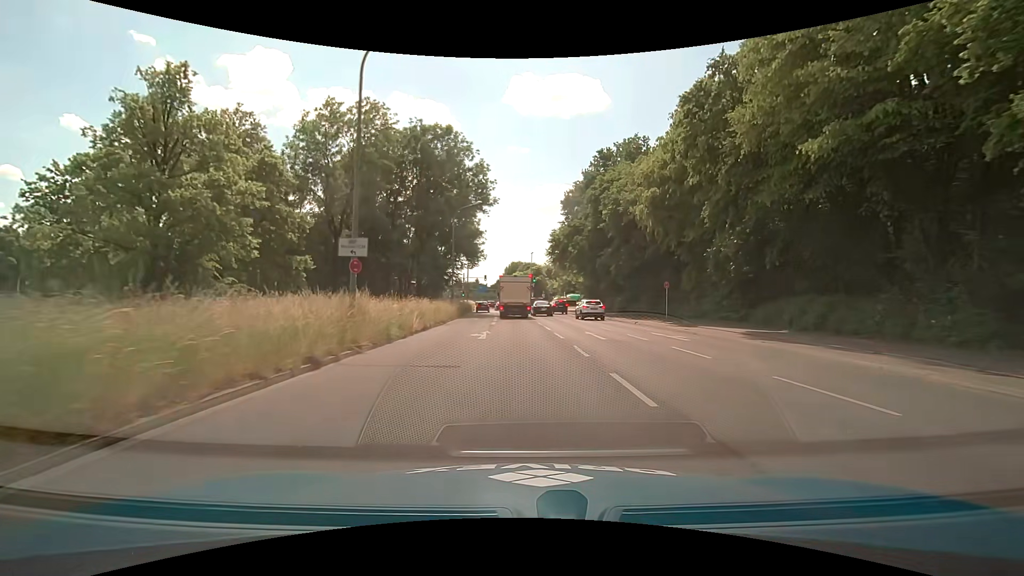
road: secondary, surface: asphalt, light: Day
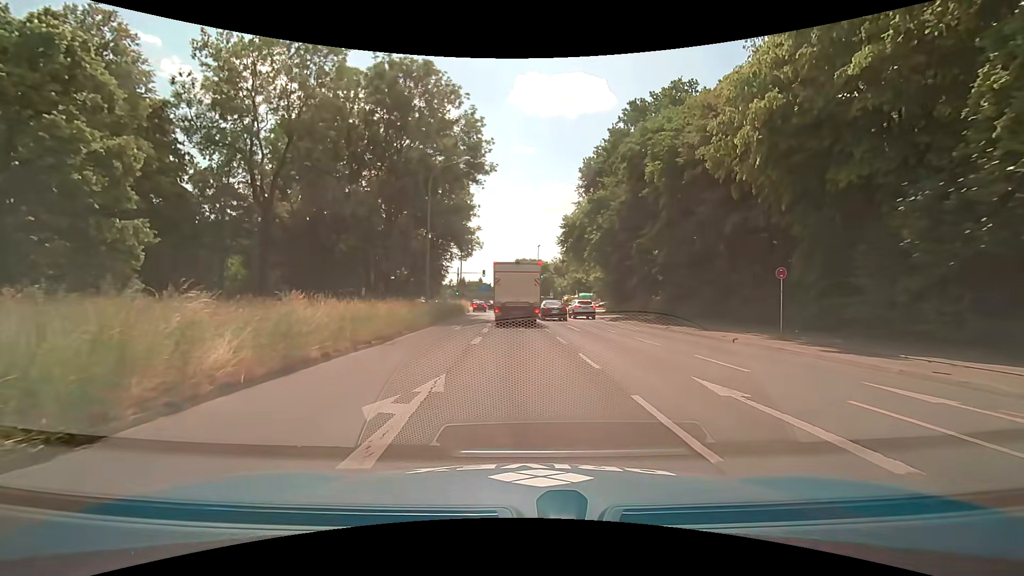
(-0.2, +13.7) m; -1°
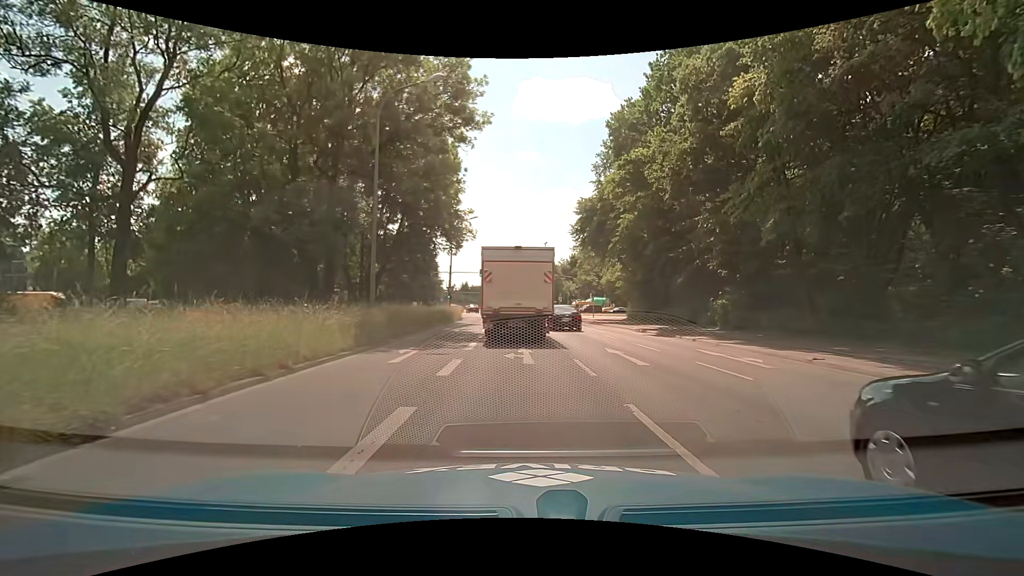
(-0.1, +12.3) m; -1°
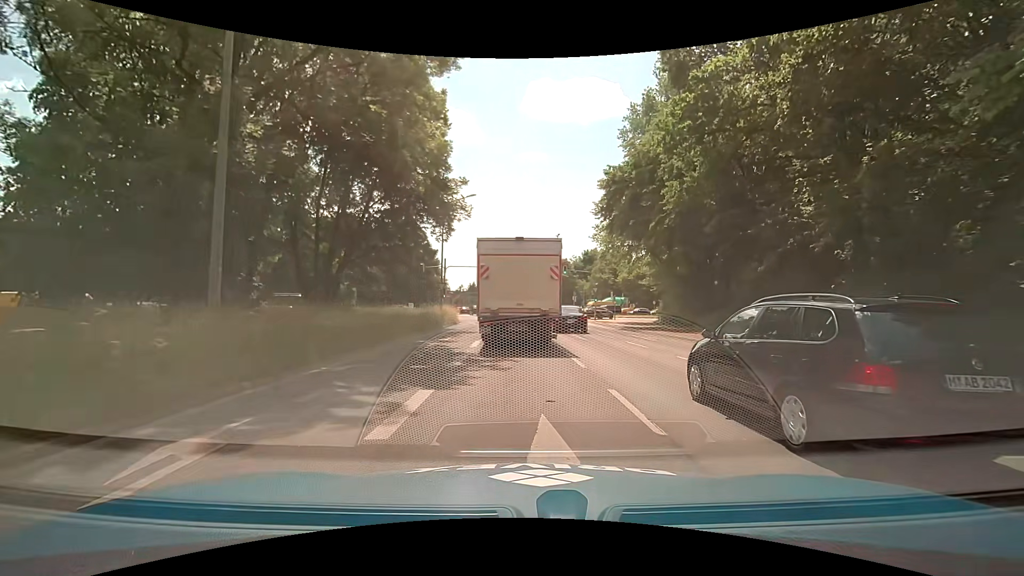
(-0.1, +10.7) m; -1°
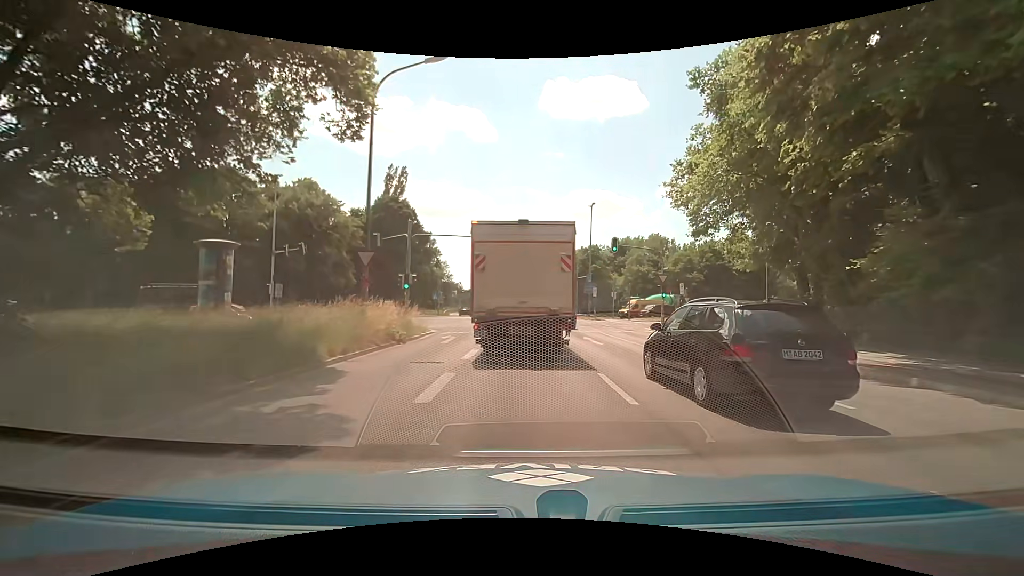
(-0.4, +22.7) m; -3°
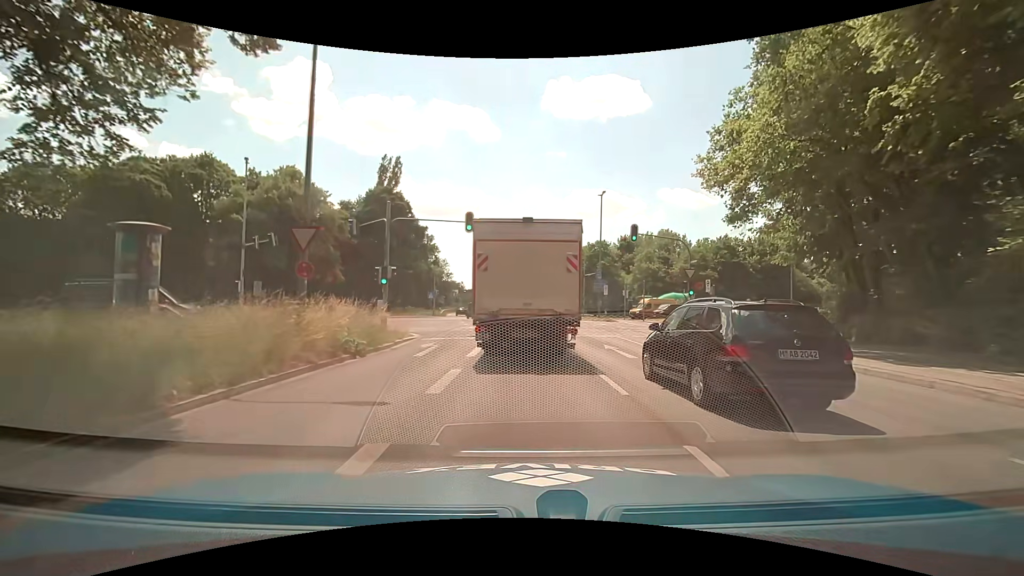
(+0.1, +5.3) m; +2°
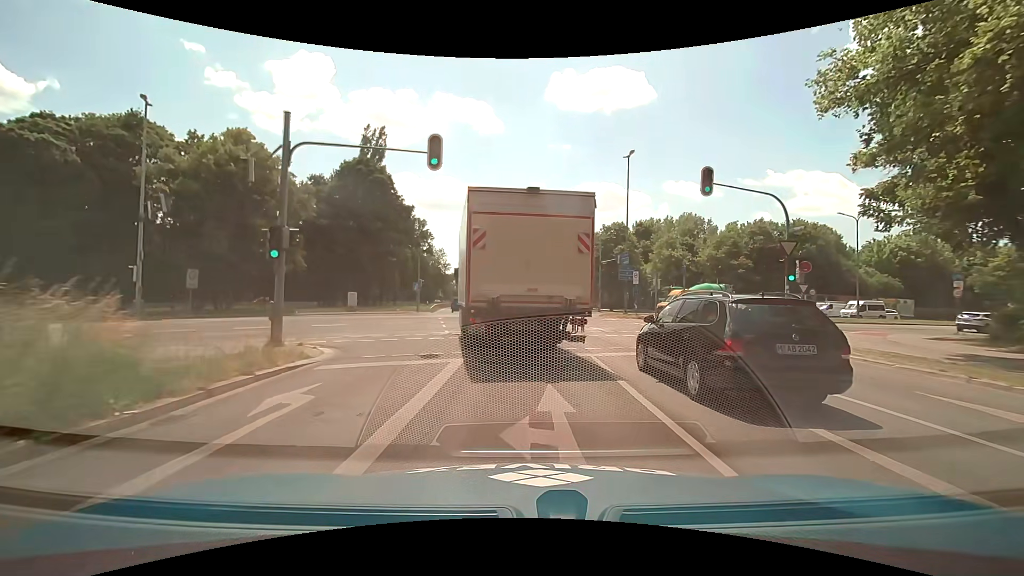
(-0.3, +10.8) m; -2°
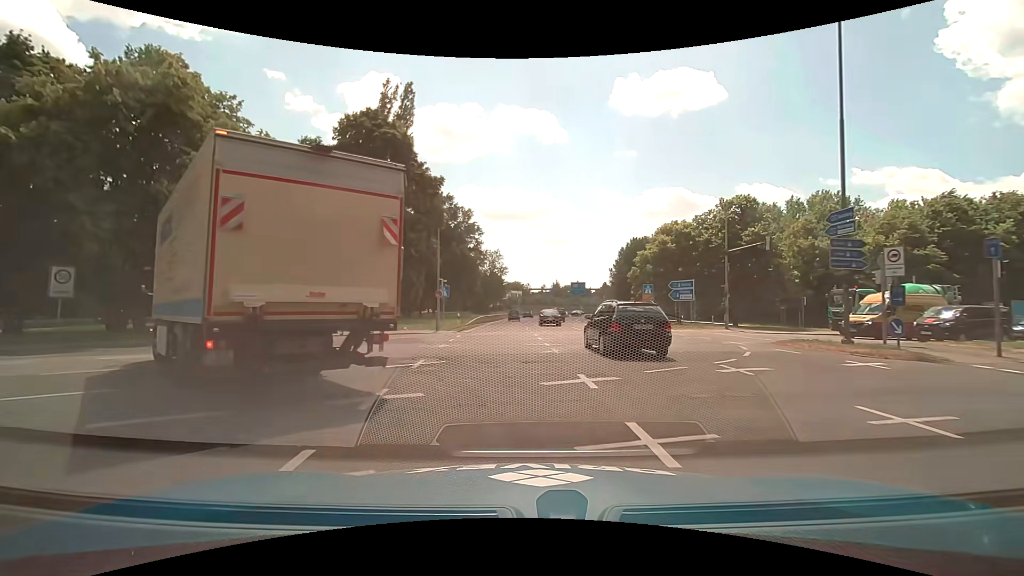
(-0.7, +18.9) m; -6°
